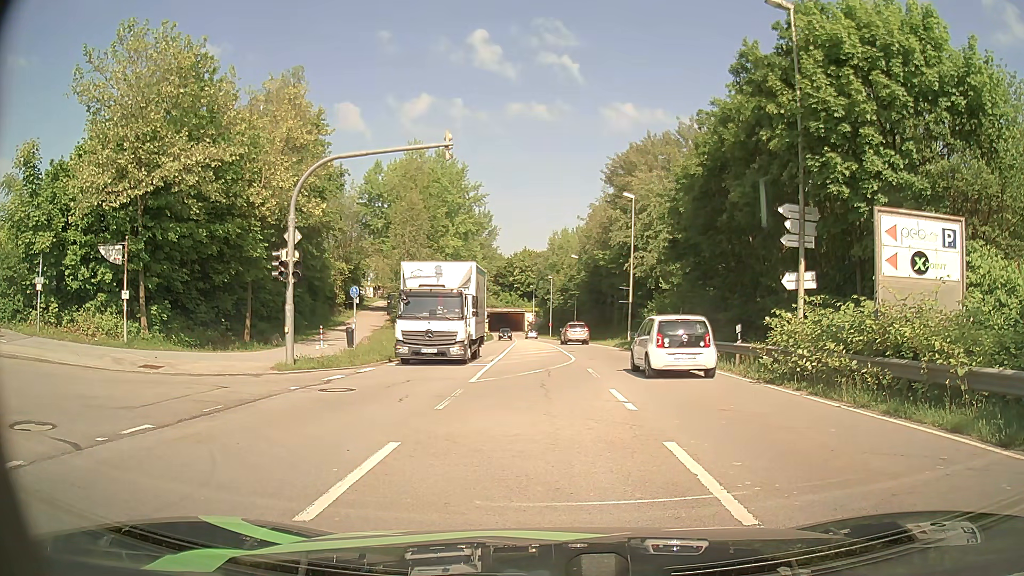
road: secondary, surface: asphalt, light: Day
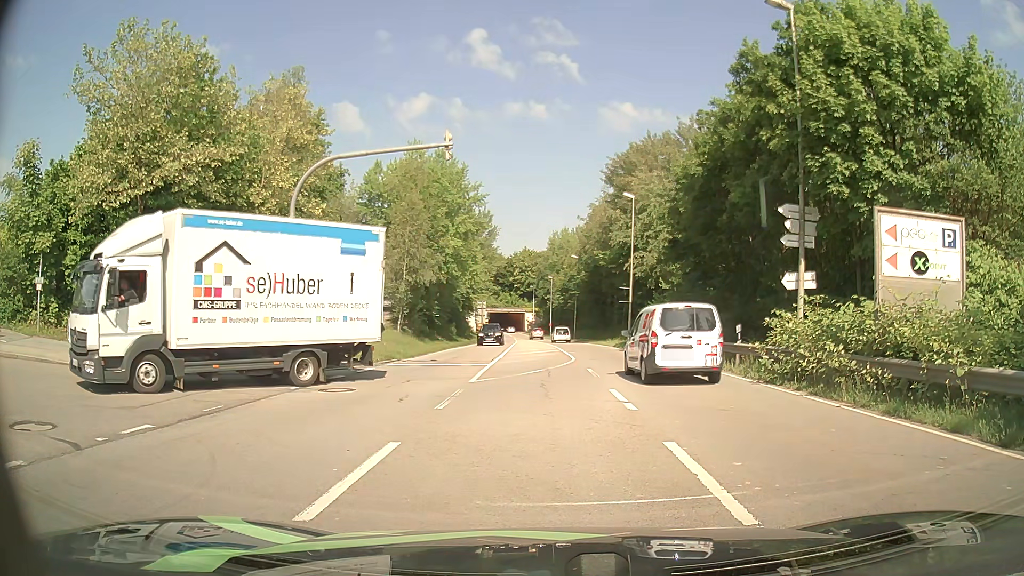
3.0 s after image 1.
(0.0, 0.0) m; 0°
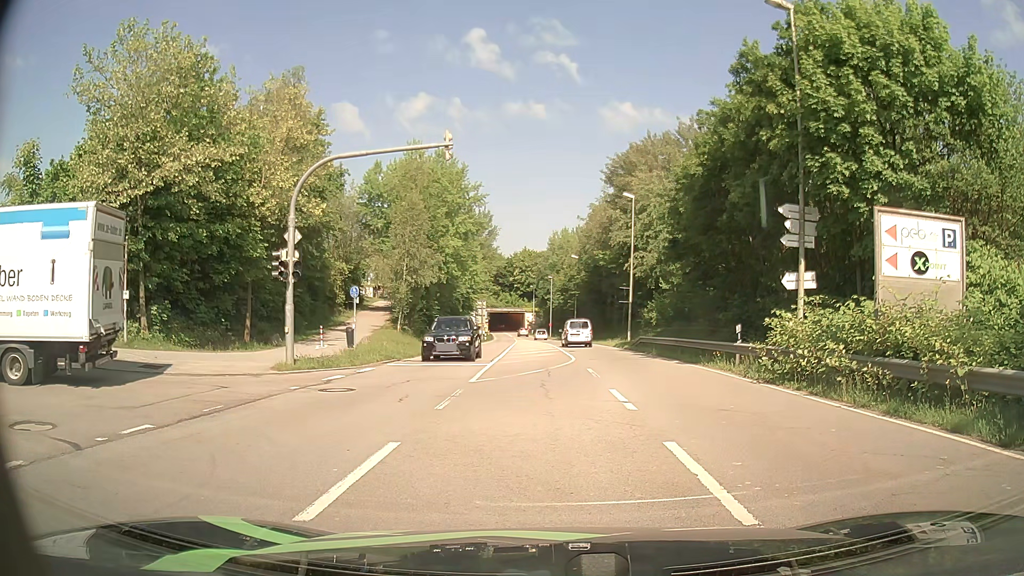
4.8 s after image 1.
(0.0, 0.0) m; 0°
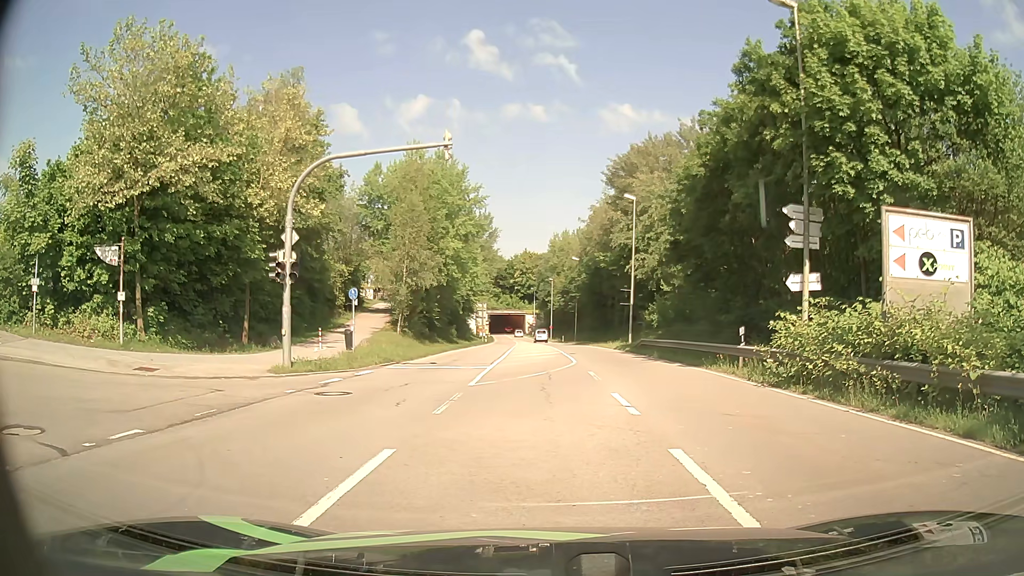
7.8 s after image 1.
(0.0, +0.3) m; 0°
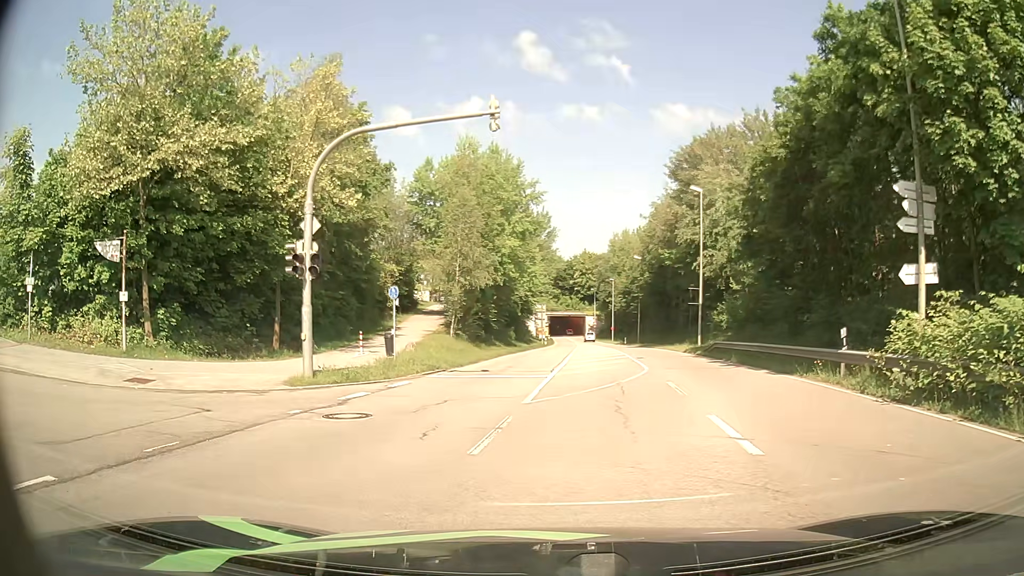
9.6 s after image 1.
(-0.1, +3.3) m; -4°
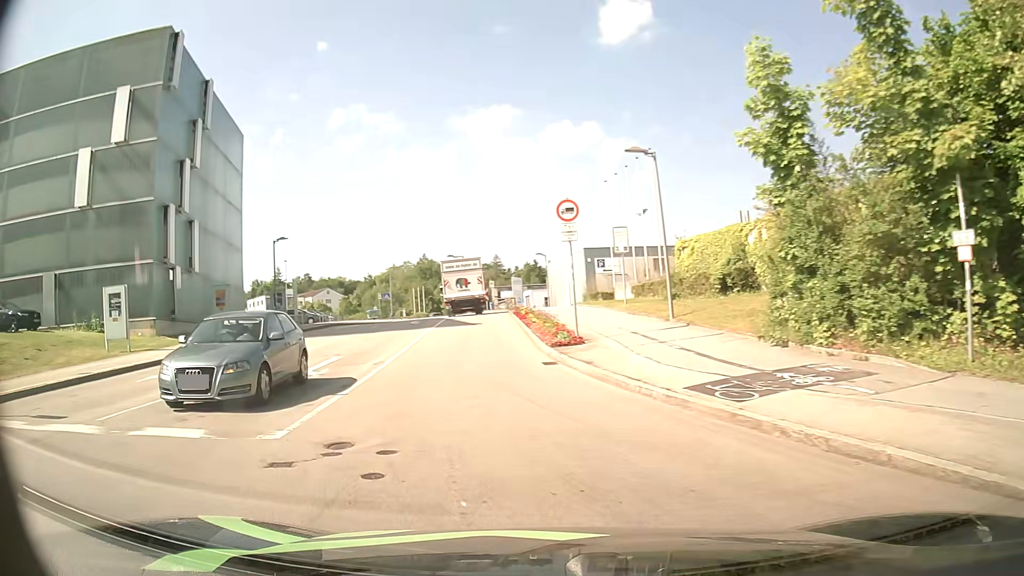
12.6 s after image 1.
(-7.3, +9.1) m; -76°
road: residential
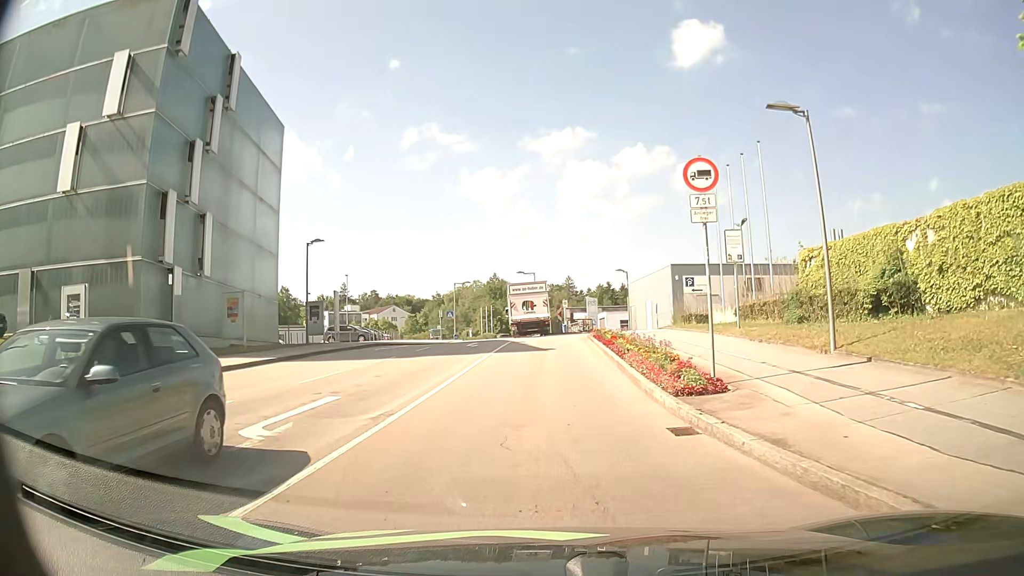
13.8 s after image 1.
(-0.6, +6.7) m; -6°
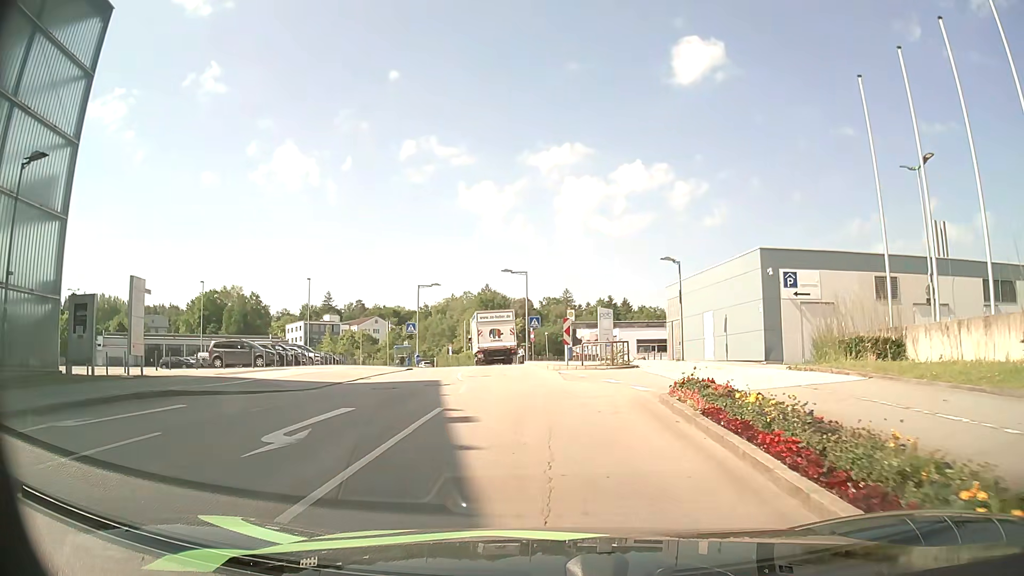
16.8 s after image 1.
(-0.2, +21.4) m; 0°
(0, +10) (-1, +20) (-1, +30) (-2, +40) (-3, +50) (-5, +60) (-7, +70) (-9, +79) (-12, +89) (-16, +98) m
